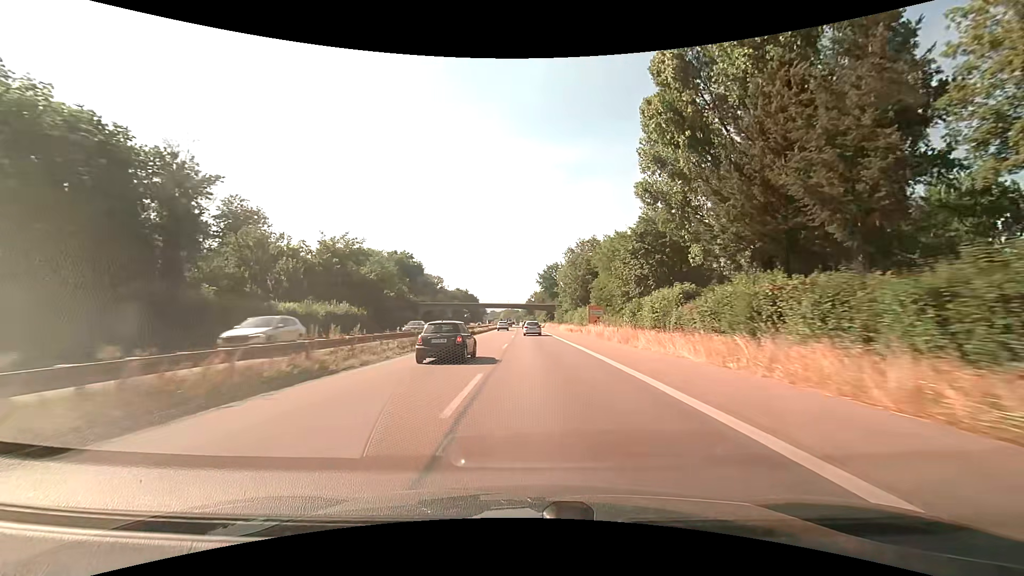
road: trunk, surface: asphalt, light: Day
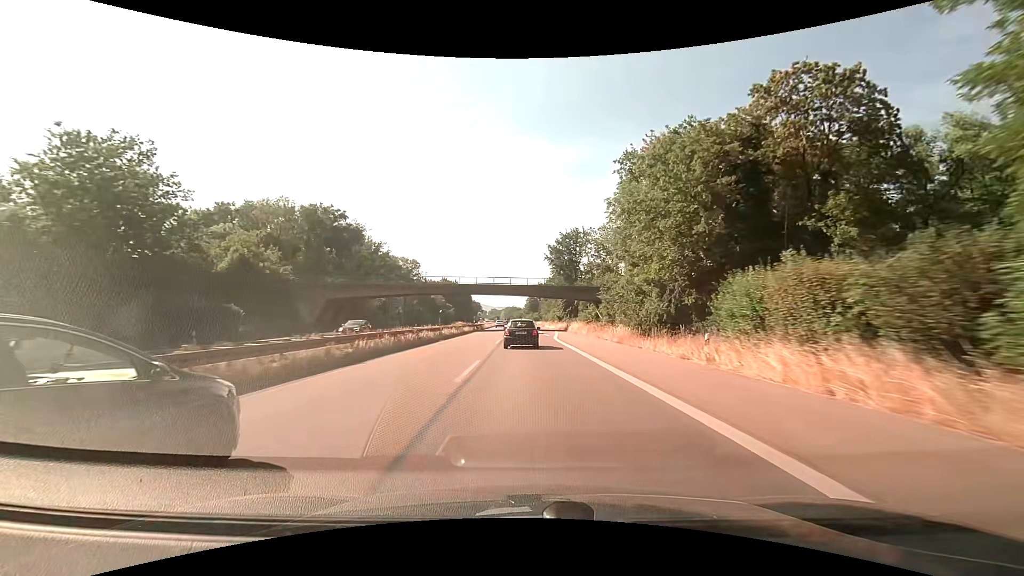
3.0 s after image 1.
(-0.3, +69.3) m; 0°
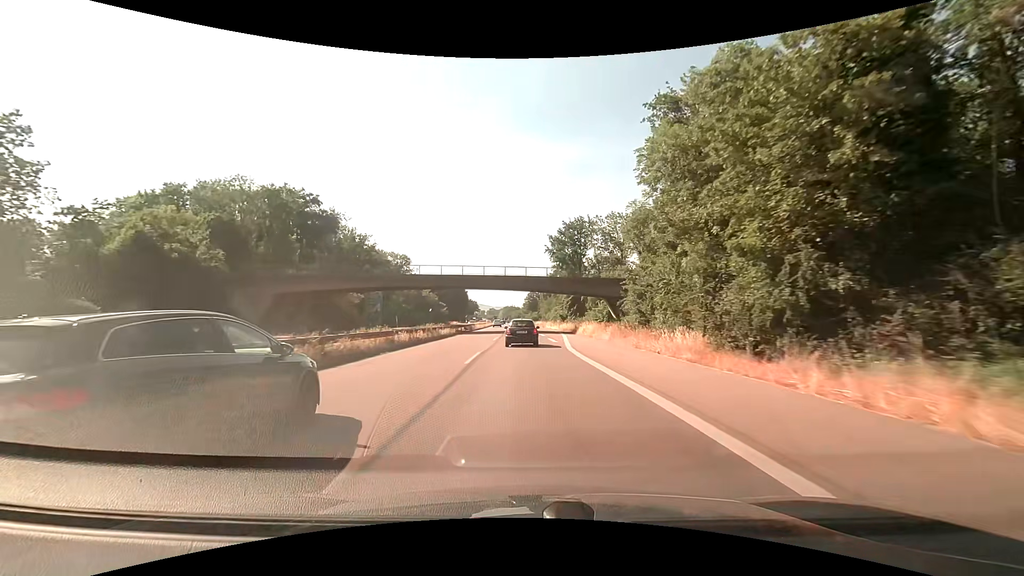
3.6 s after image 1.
(+0.1, +13.8) m; 0°
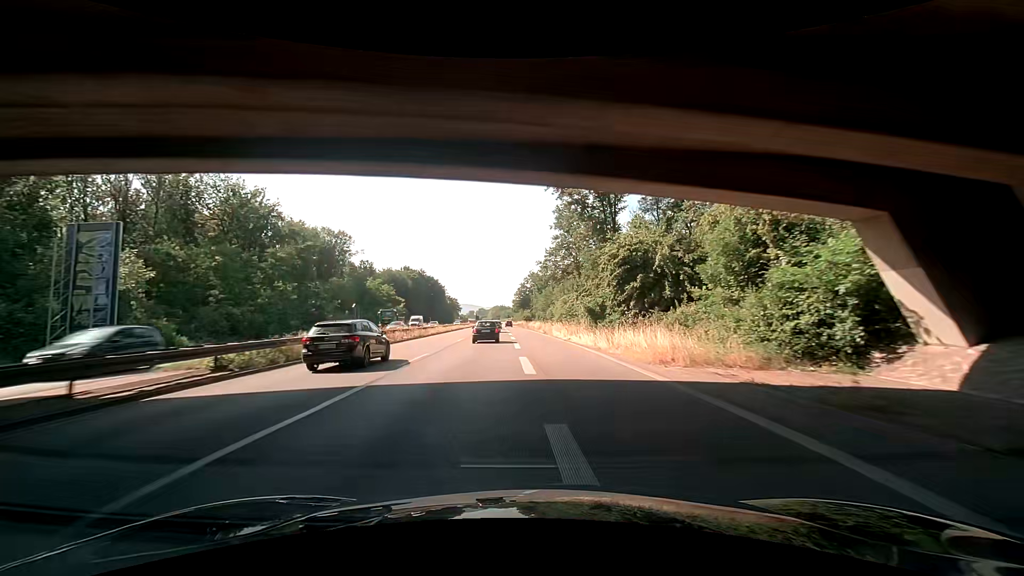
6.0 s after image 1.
(+0.4, +54.7) m; +1°
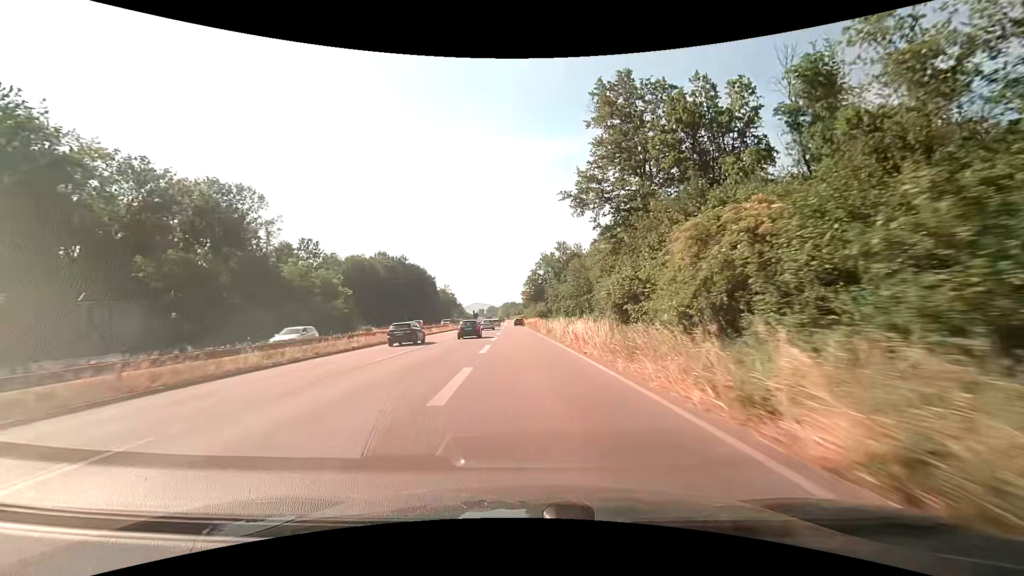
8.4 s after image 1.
(-0.4, +52.3) m; -1°
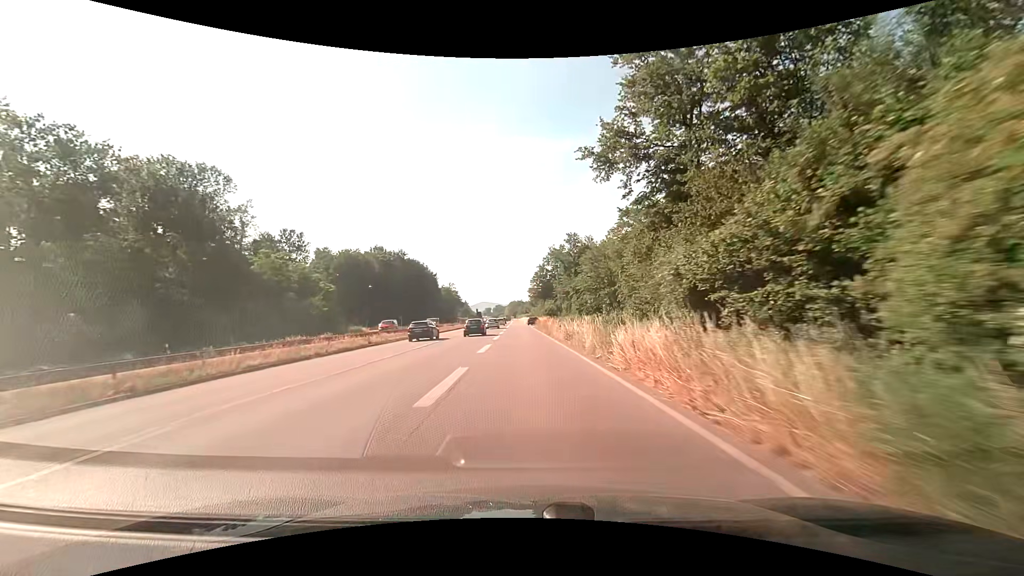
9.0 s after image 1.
(-0.1, +12.0) m; -1°
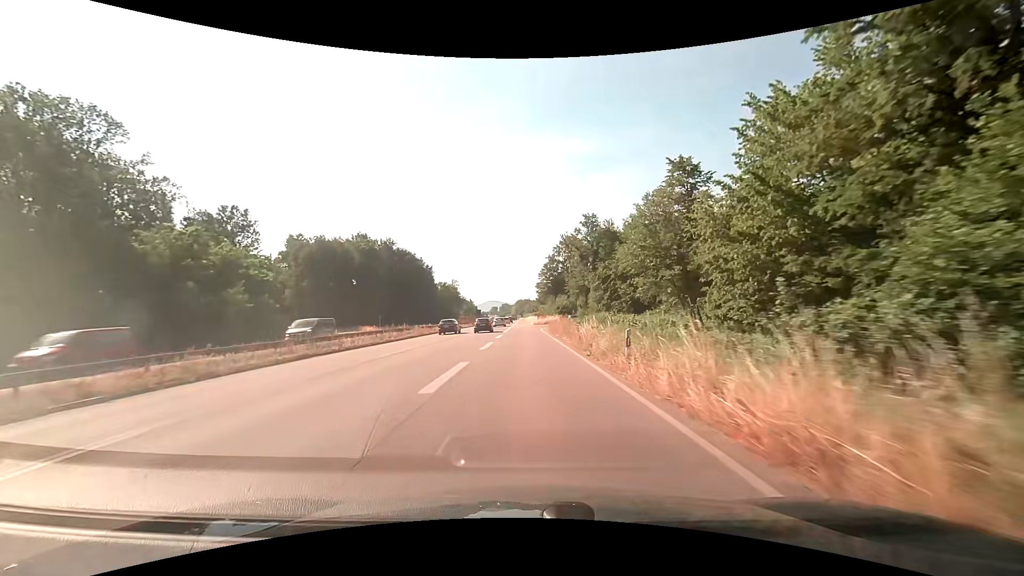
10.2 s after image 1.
(-0.2, +22.5) m; -1°
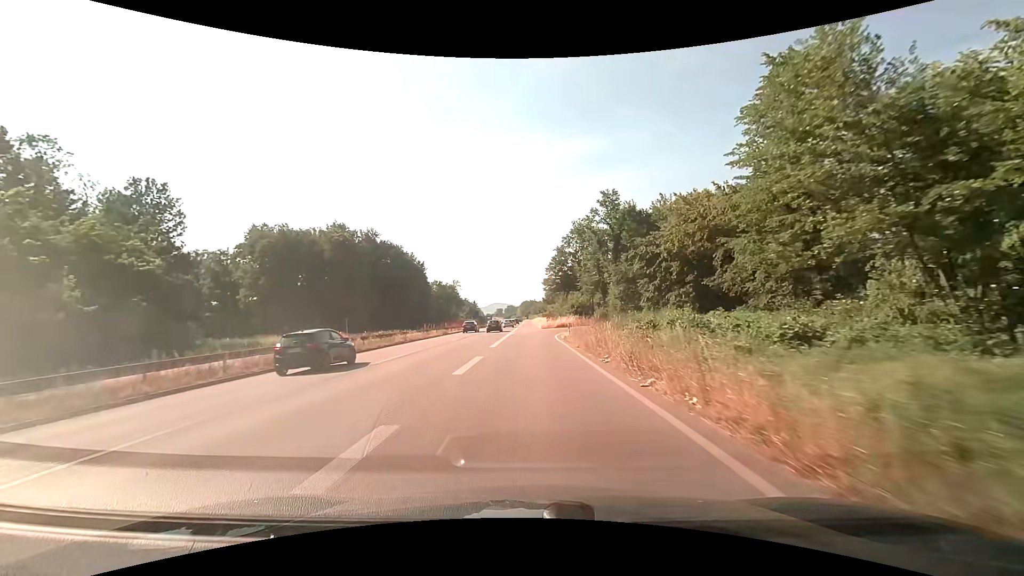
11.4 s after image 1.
(-0.1, +20.2) m; -1°
(0, +10) (0, +20) (0, +30) (0, +40) (+2, +50) (+4, +60) (+9, +68) (+17, +75) (+26, +79) (+36, +80) m
